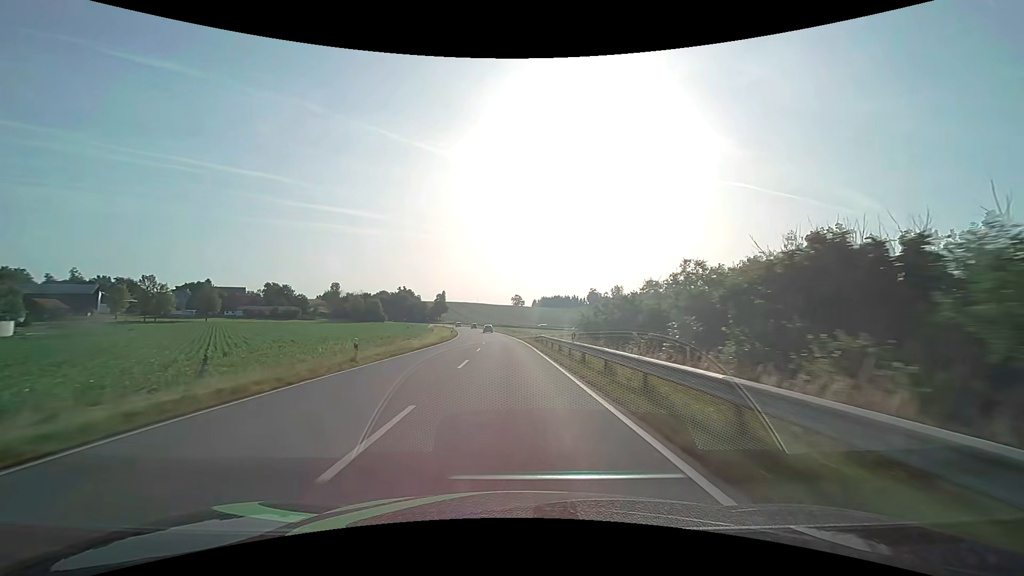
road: secondary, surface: asphalt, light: Day
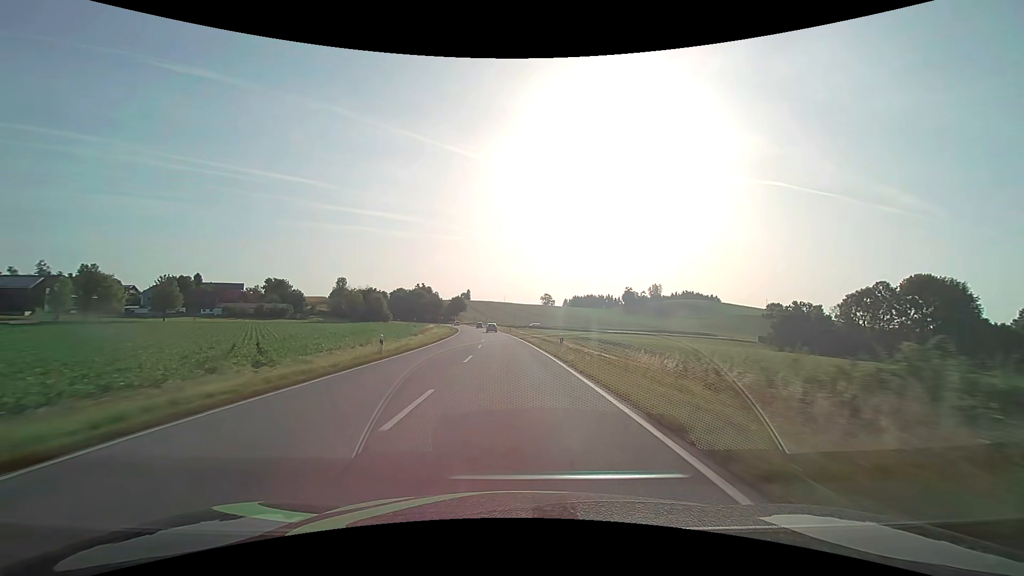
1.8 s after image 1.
(-1.3, +45.8) m; -3°
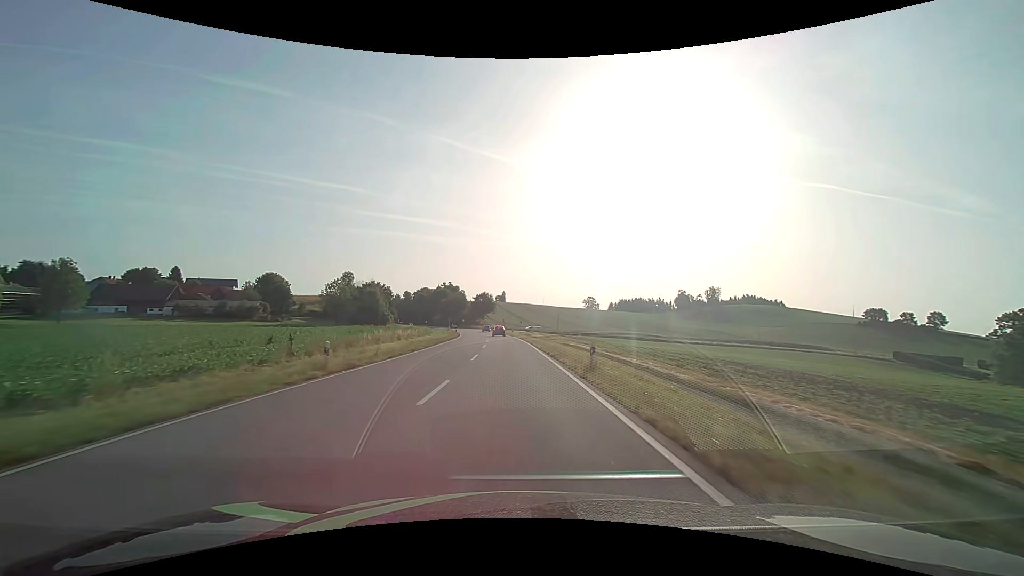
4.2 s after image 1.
(-2.3, +57.5) m; -4°
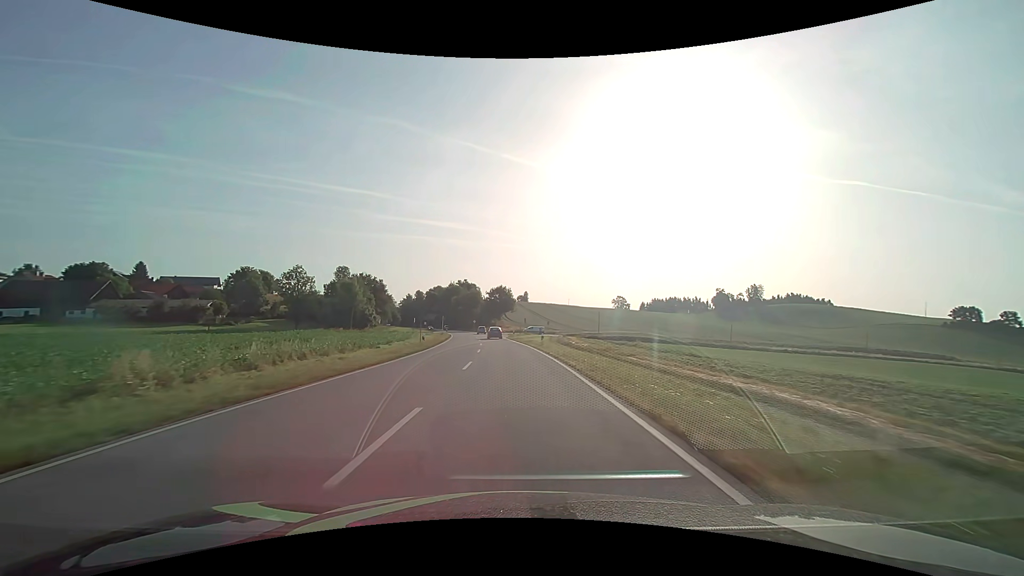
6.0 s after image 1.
(-0.8, +40.2) m; -3°
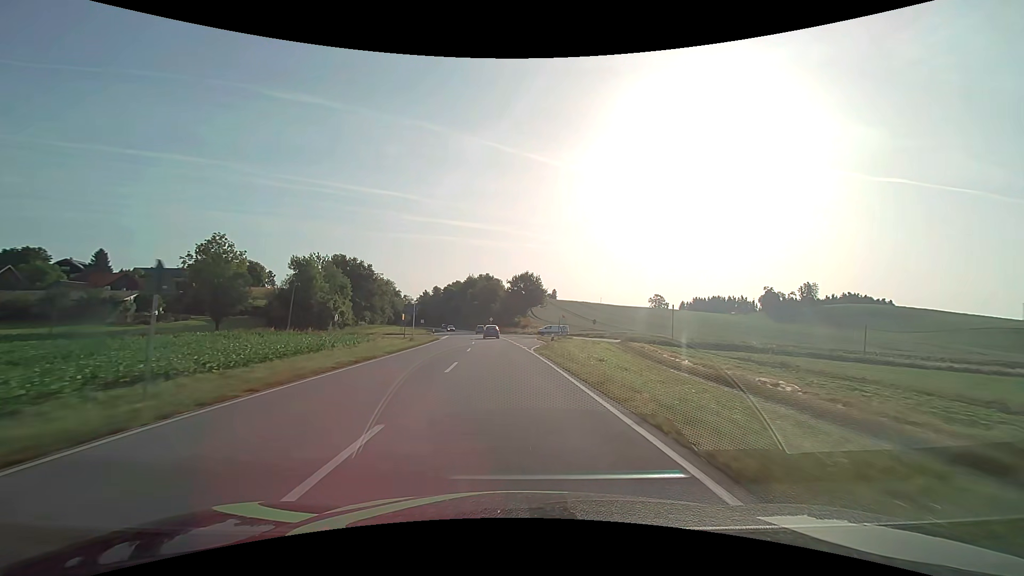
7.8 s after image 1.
(-0.9, +37.4) m; -3°
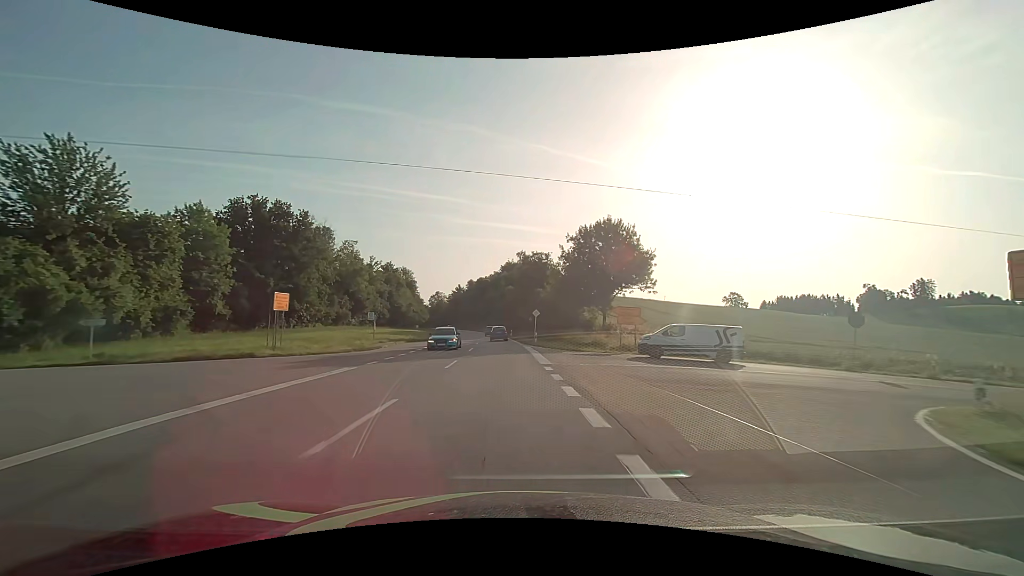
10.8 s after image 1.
(-2.8, +57.6) m; -5°
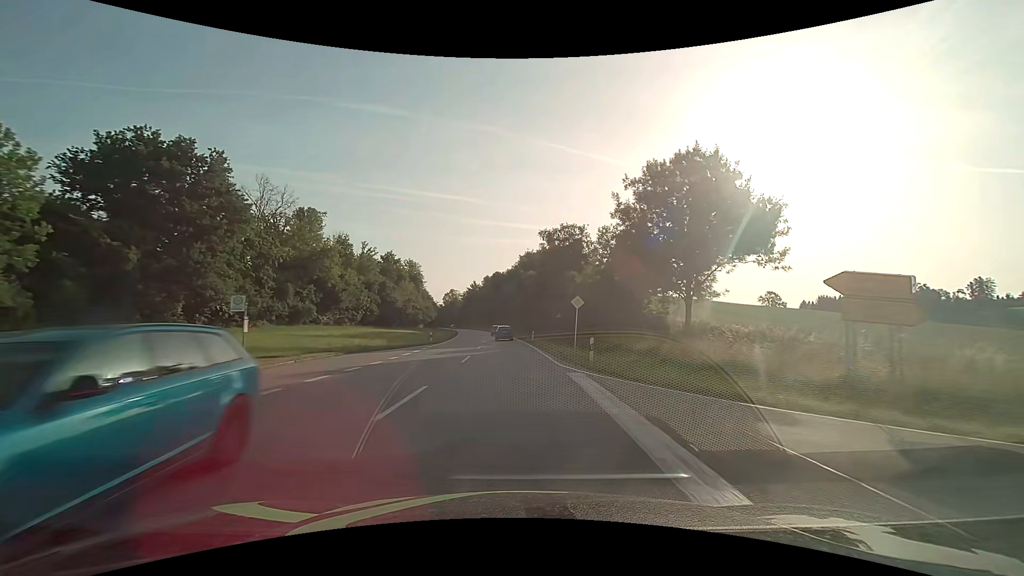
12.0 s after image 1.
(-0.5, +22.0) m; -3°
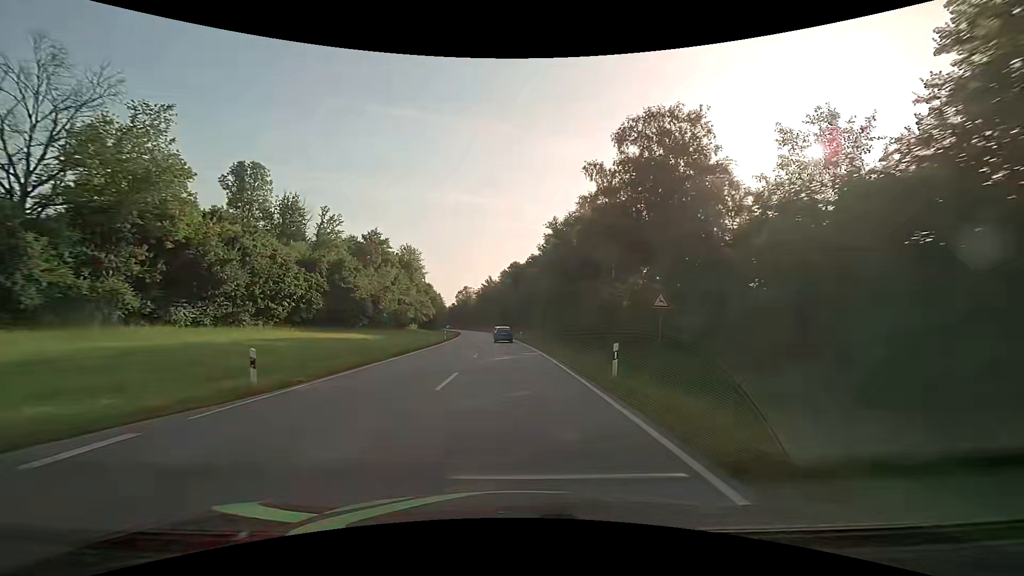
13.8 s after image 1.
(-0.5, +32.2) m; -2°
(0, +10) (0, +20) (-1, +30) (-1, +40) (-2, +50) (-2, +60) (-3, +70) (-4, +80) (-5, +90) (-6, +100) m
